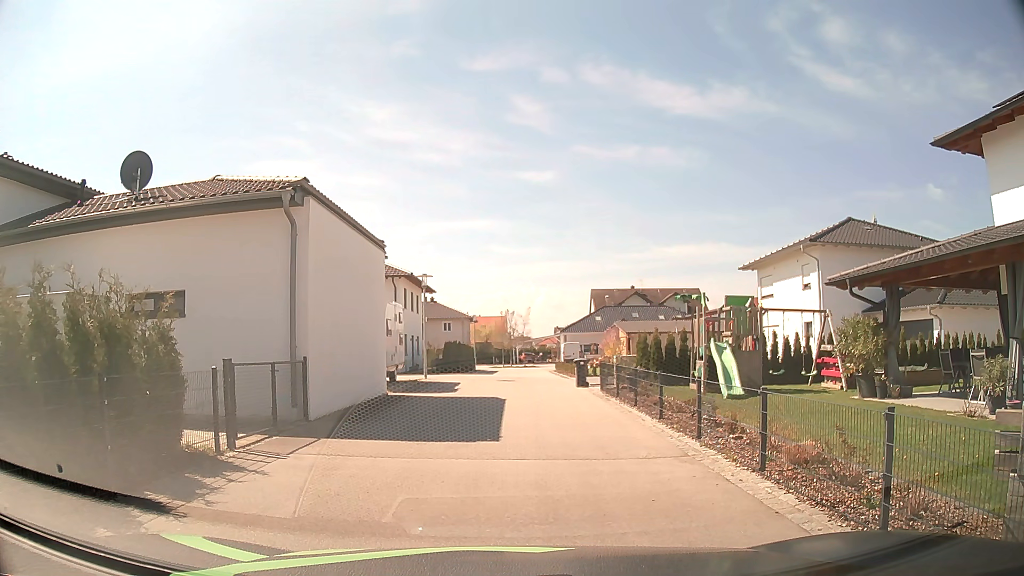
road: residential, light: Day
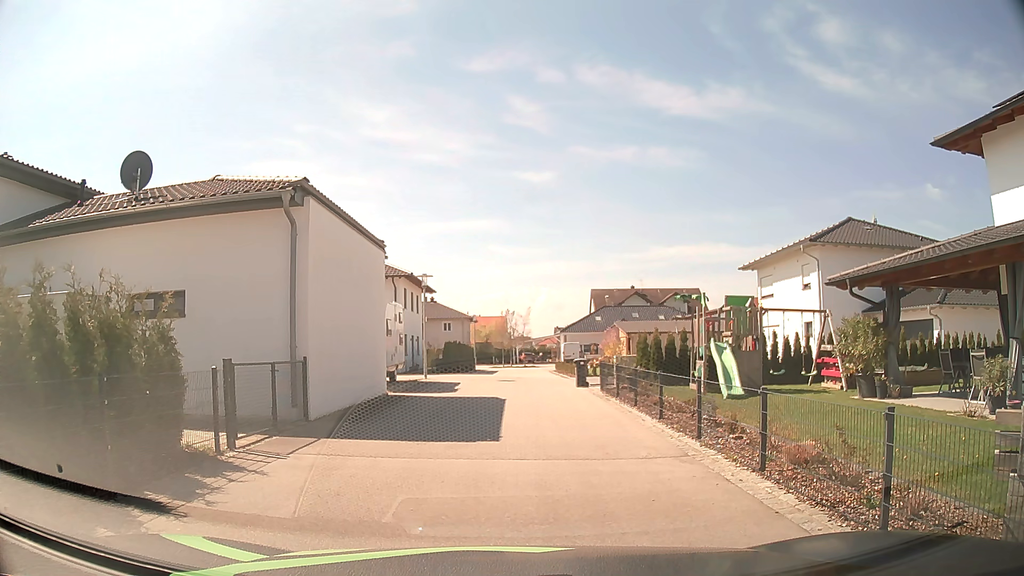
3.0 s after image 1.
(0.0, 0.0) m; 0°
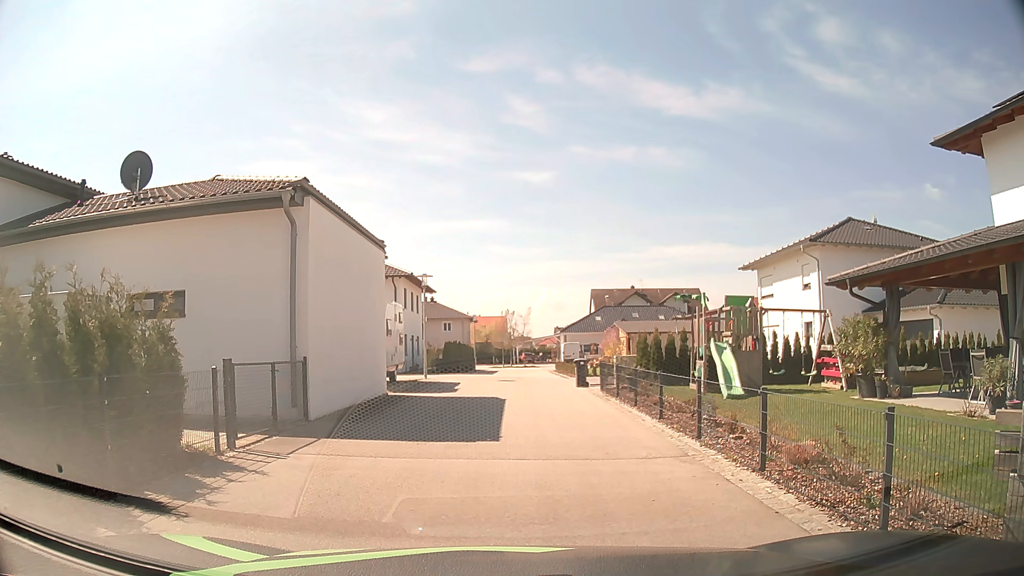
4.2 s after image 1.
(0.0, 0.0) m; 0°
